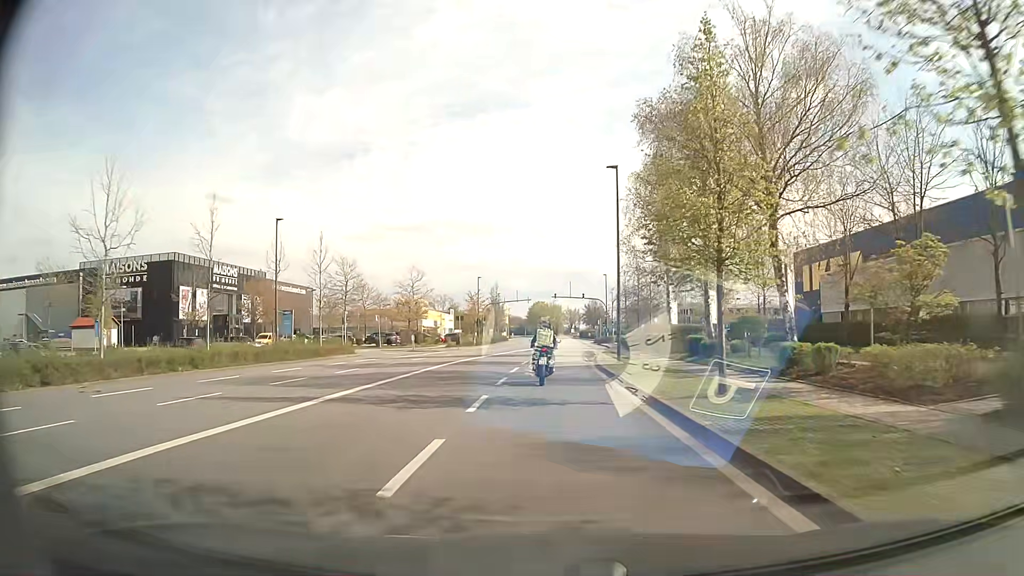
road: residential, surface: asphalt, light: Day
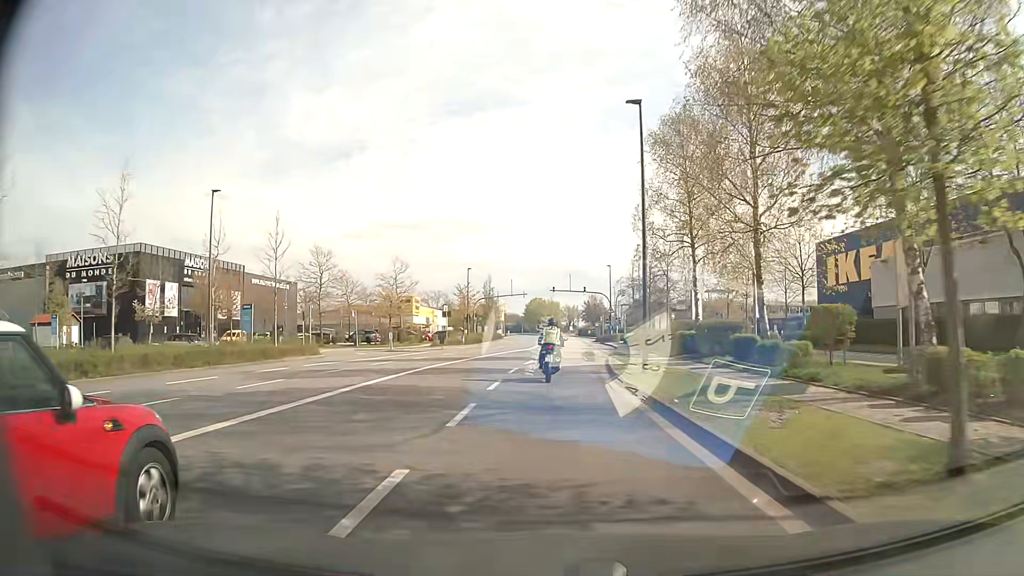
(0.0, +8.1) m; 0°
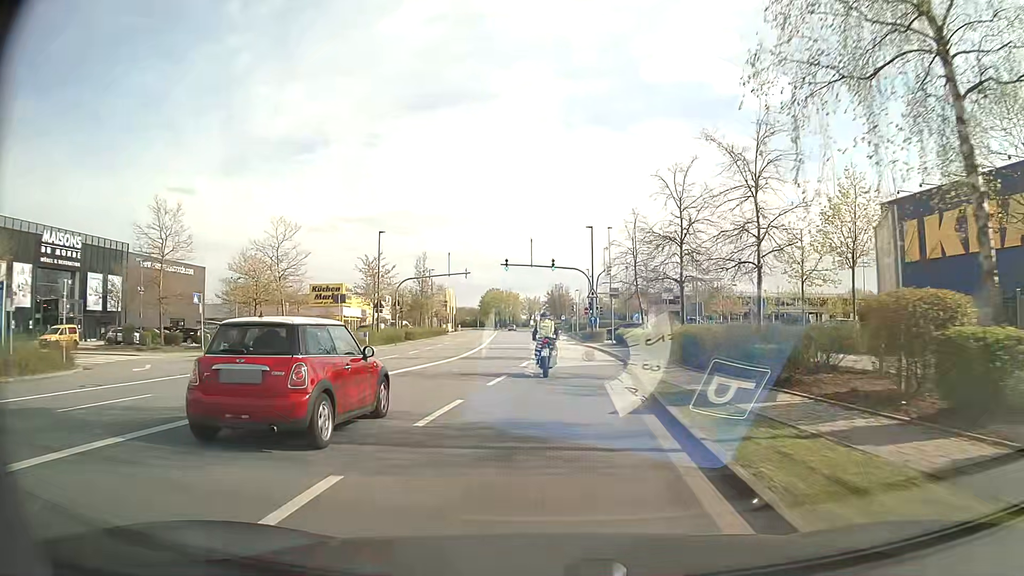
(+0.6, +24.5) m; +3°
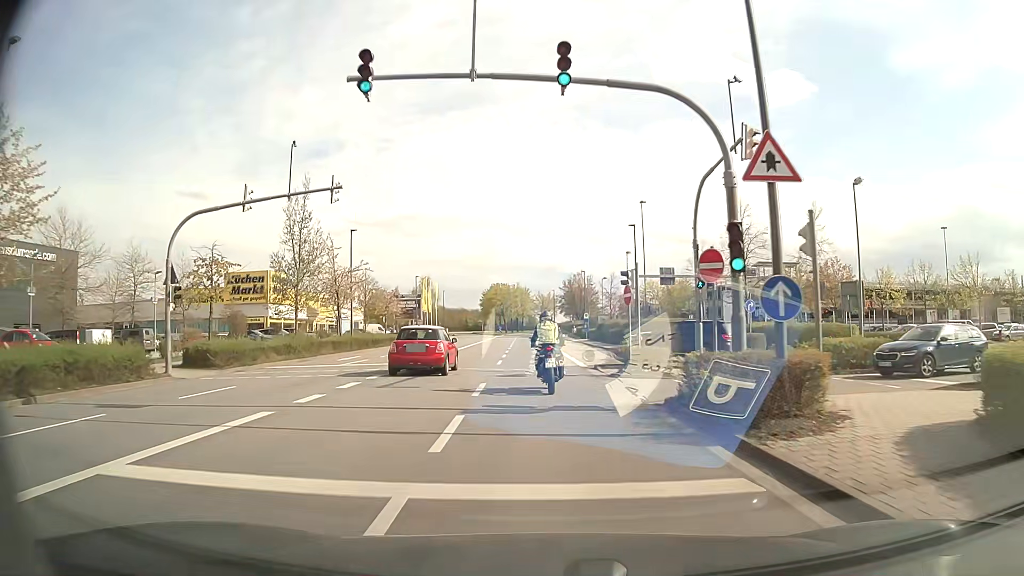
(+0.3, +38.2) m; -1°
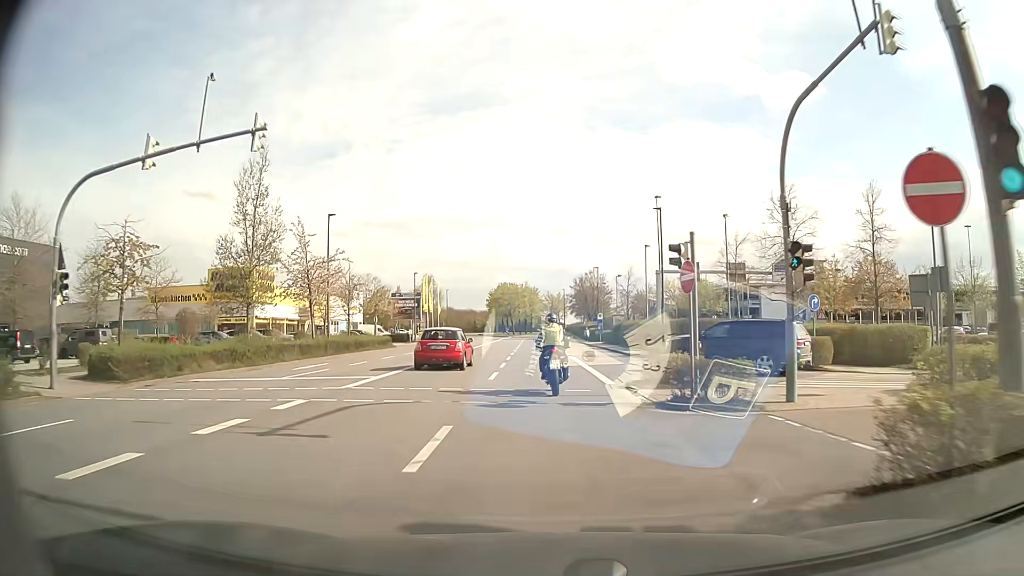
(-0.1, +7.0) m; -1°
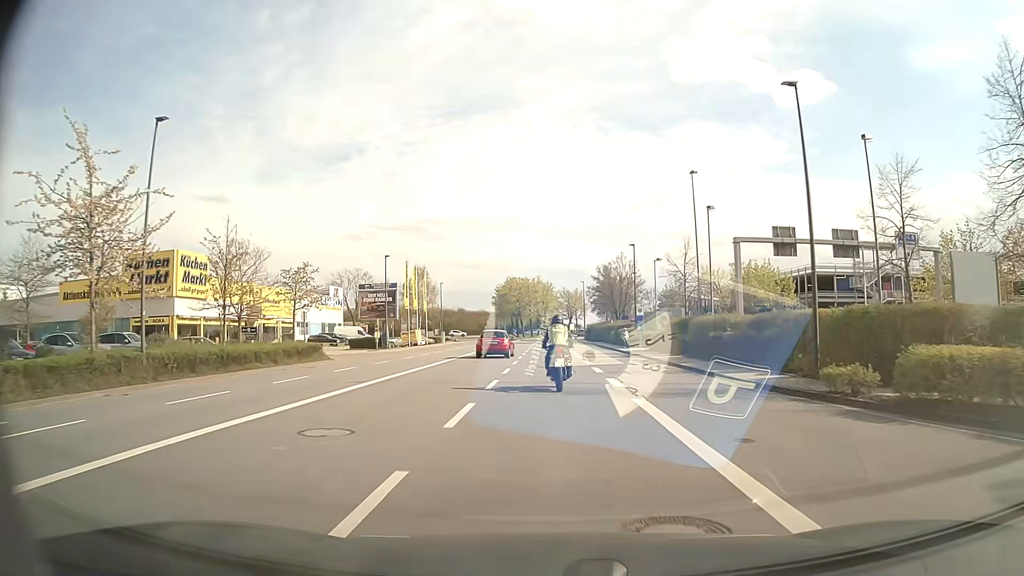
(-0.3, +21.0) m; -1°
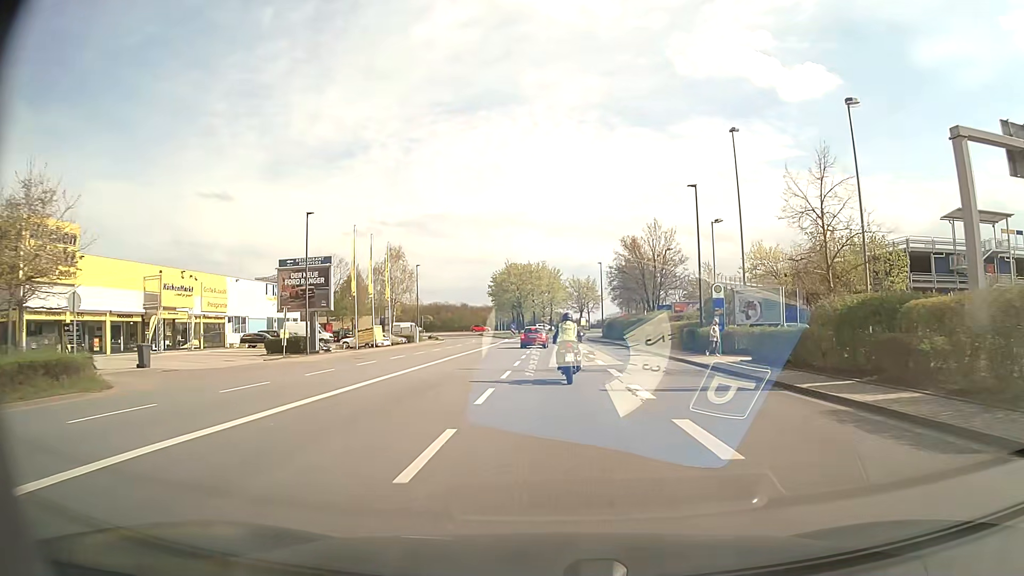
(-0.1, +21.7) m; 0°
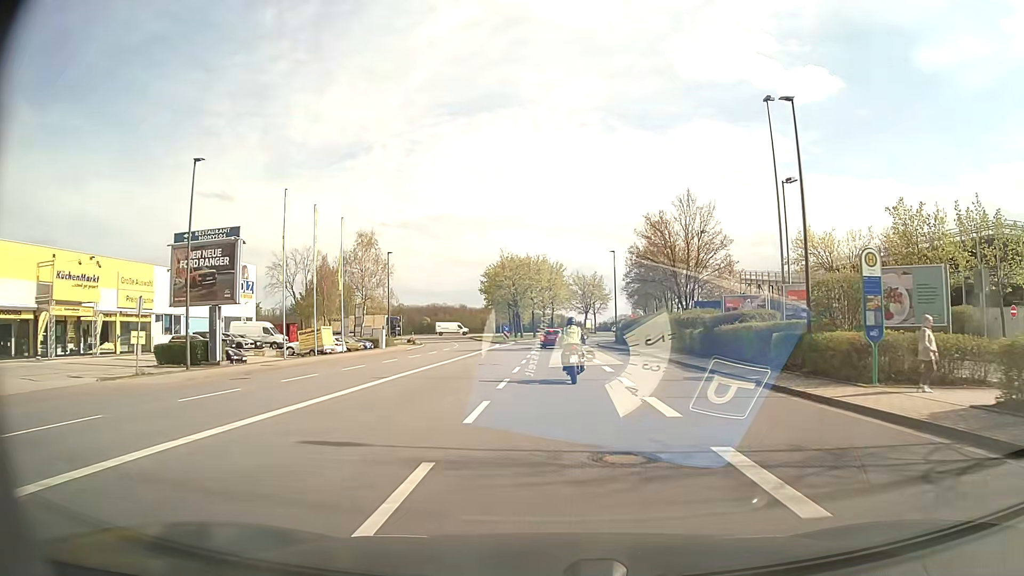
(-0.1, +13.9) m; 0°
